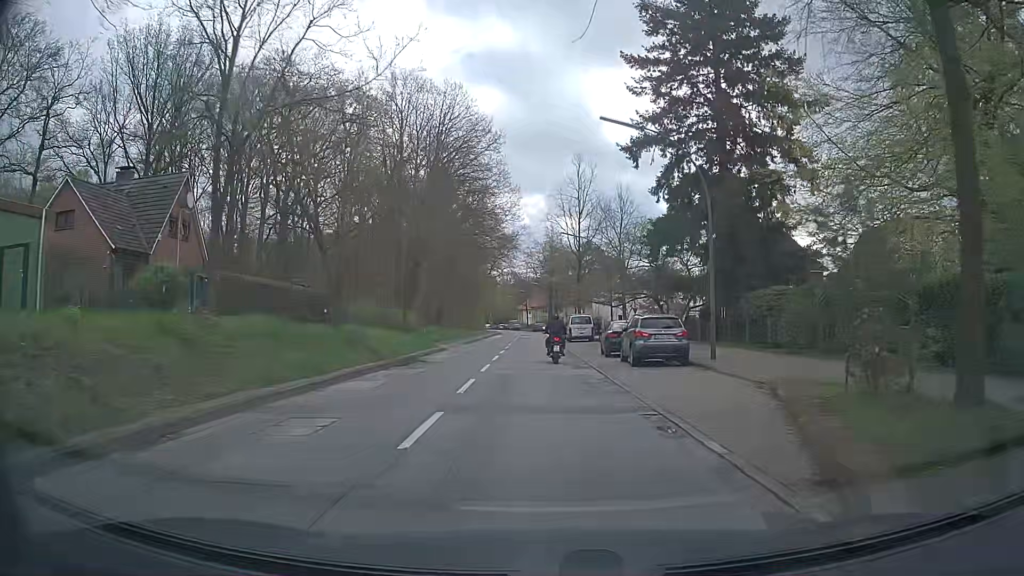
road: tertiary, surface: asphalt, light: Day
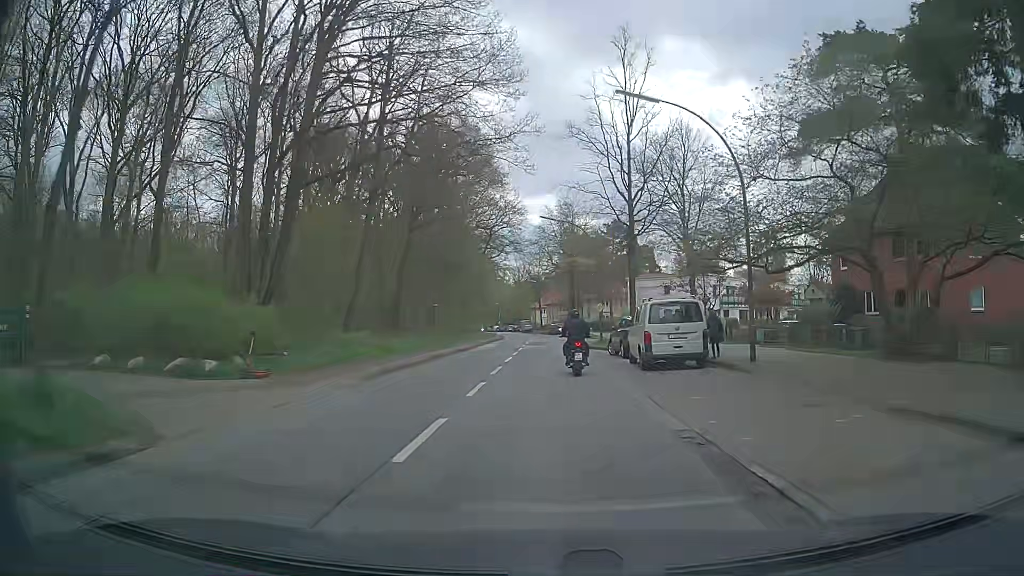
(-0.2, +30.7) m; 0°
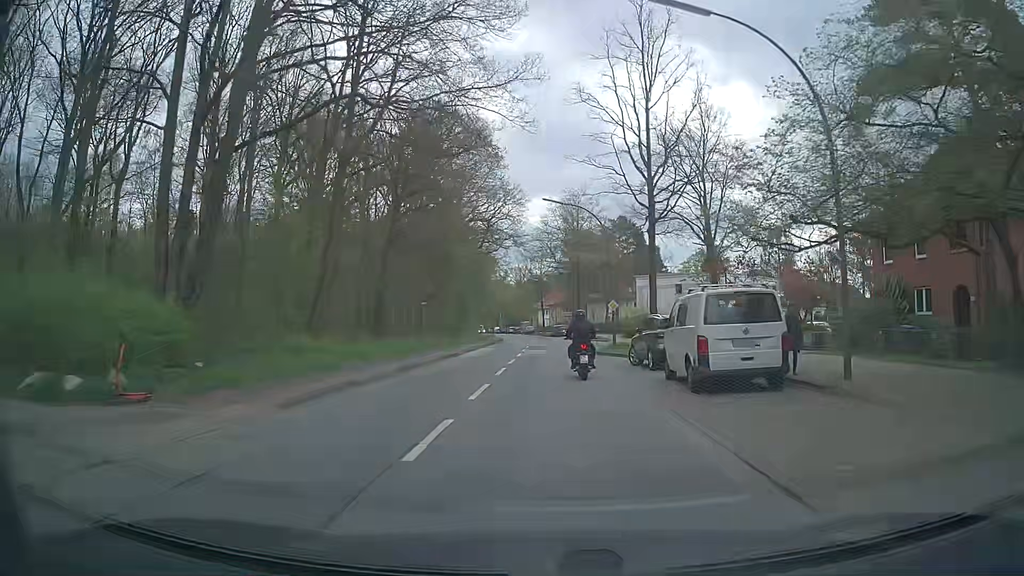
(-0.1, +6.1) m; -1°
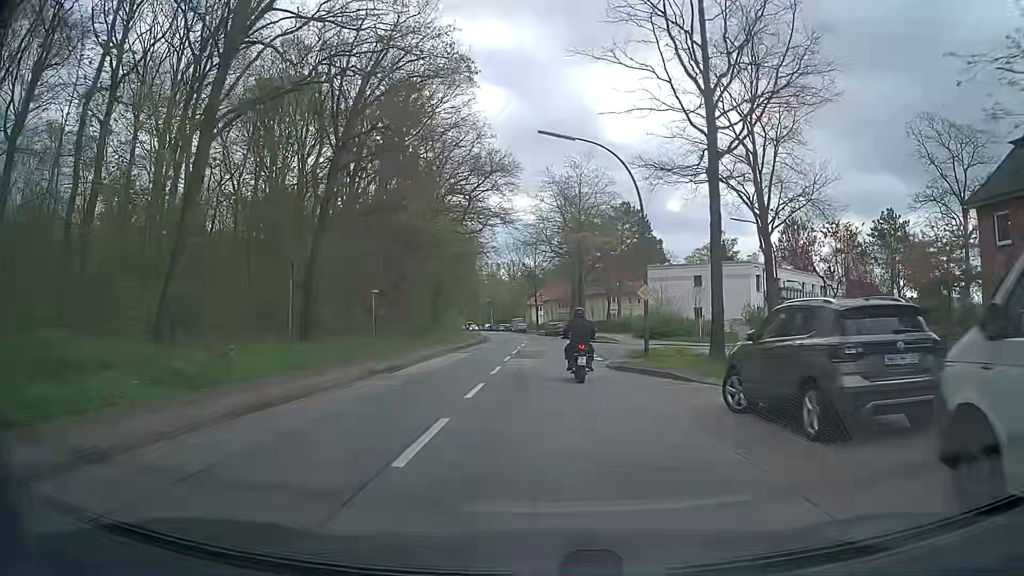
(0.0, +12.1) m; 0°
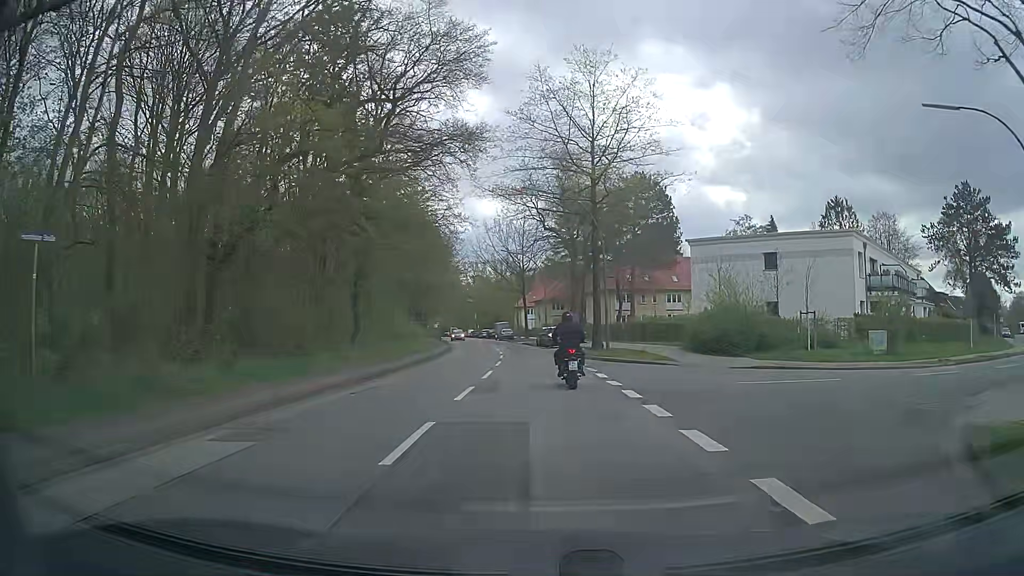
(+0.3, +23.6) m; +1°
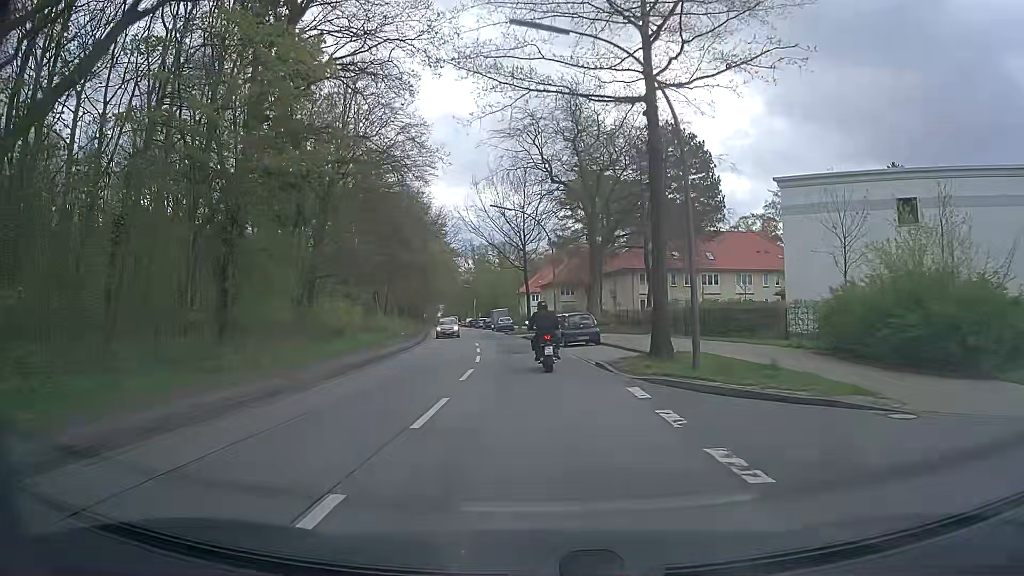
(-0.1, +16.8) m; -1°
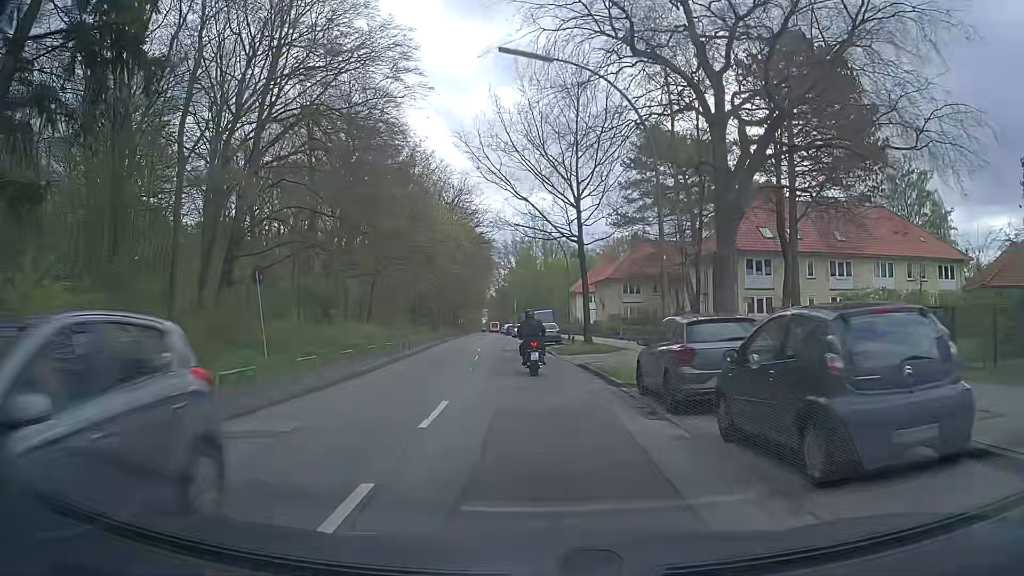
(-0.7, +23.8) m; -5°
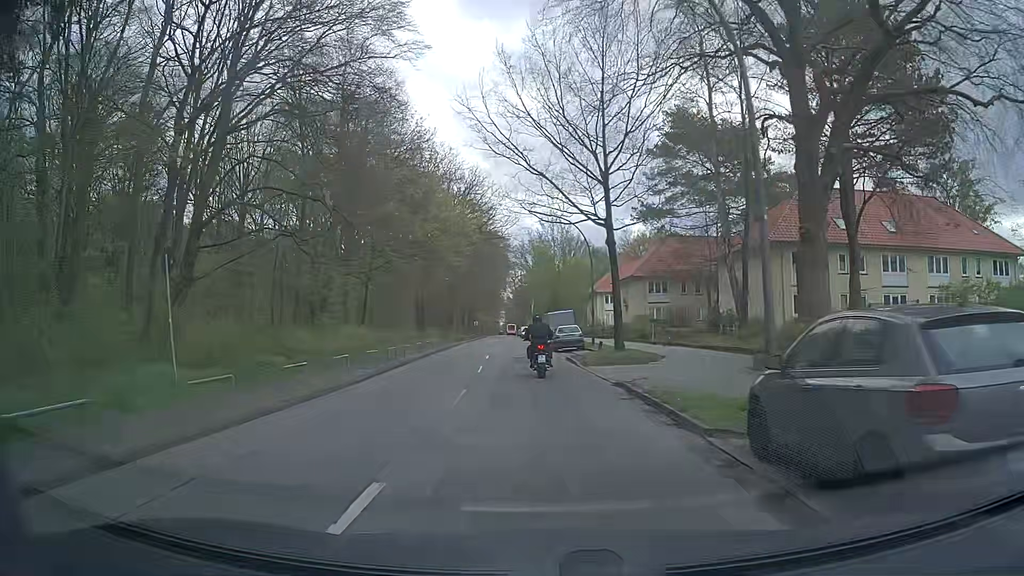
(+0.1, +6.1) m; -1°
(0, +10) (-1, +20) (-1, +30) (-2, +40) (-2, +50) (-3, +60) (-3, +70) (-4, +80) (-4, +90) (-5, +100) m
